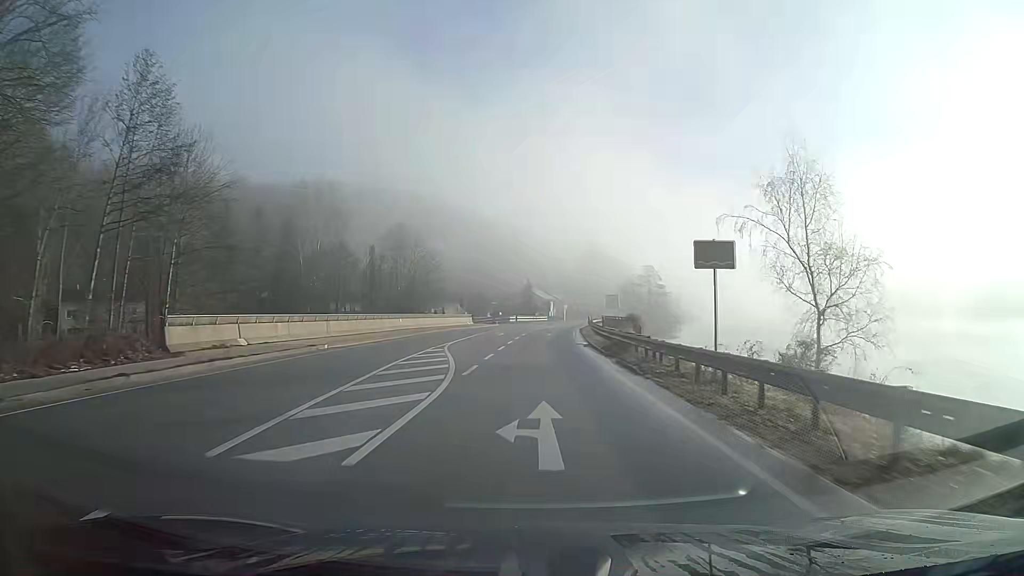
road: primary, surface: asphalt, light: Day
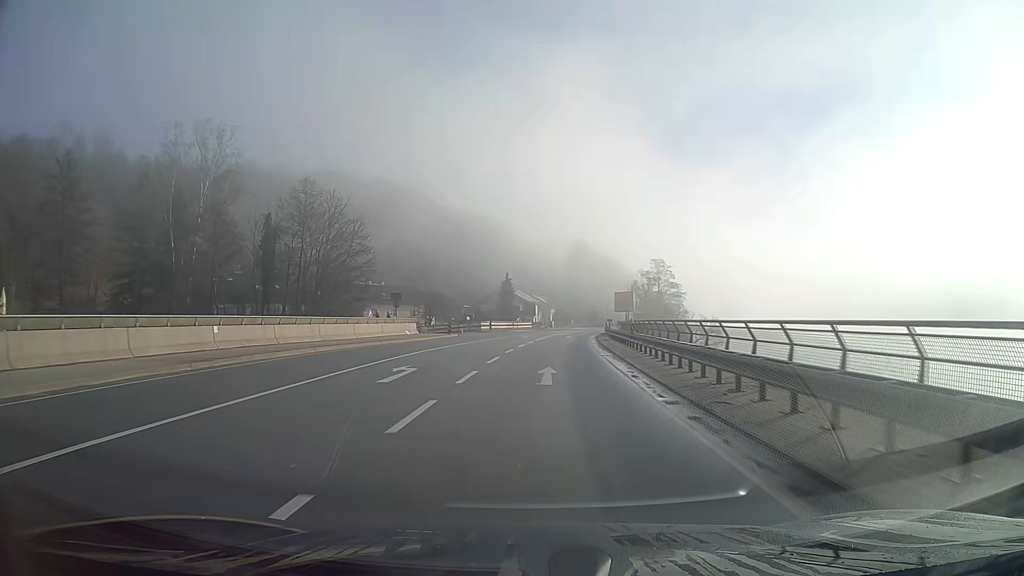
(+0.4, +31.9) m; +2°
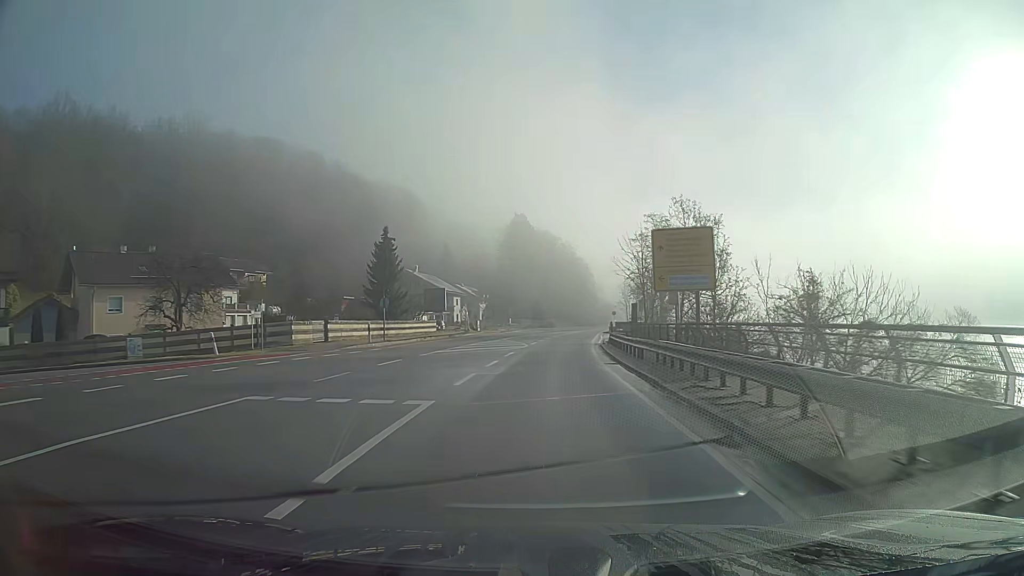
(+2.5, +53.1) m; +5°
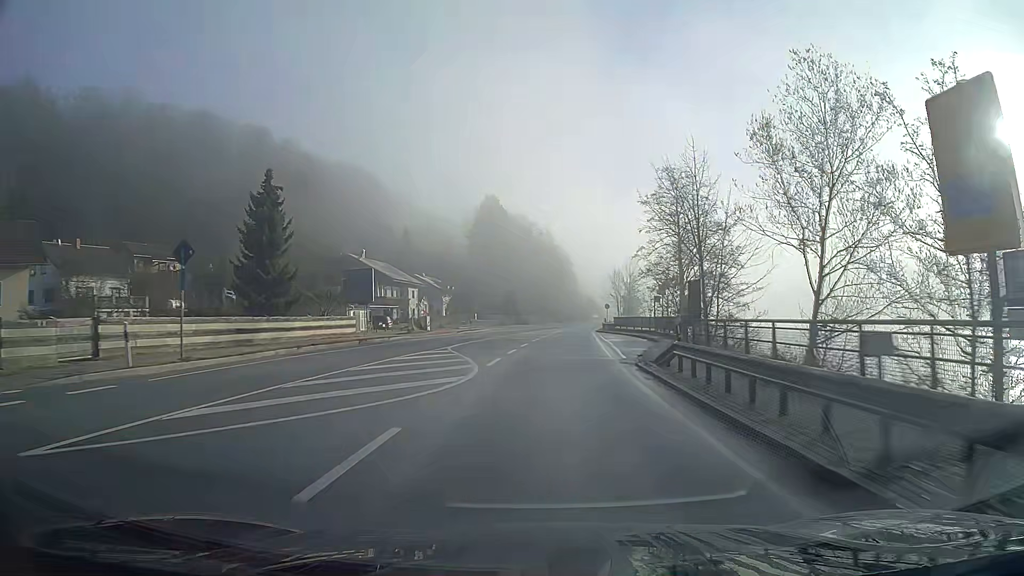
(+0.4, +21.4) m; +2°
